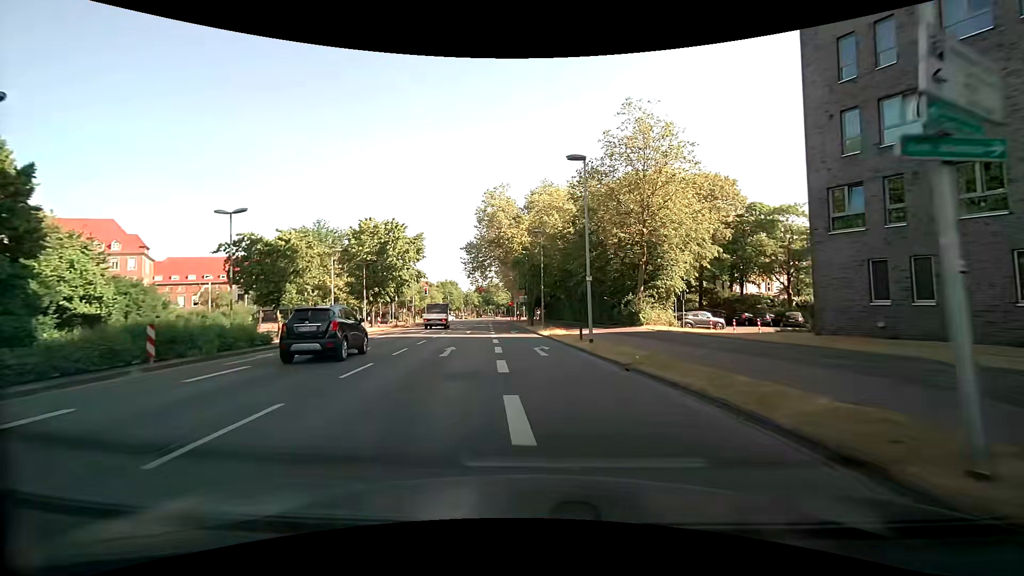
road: primary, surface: asphalt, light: Day
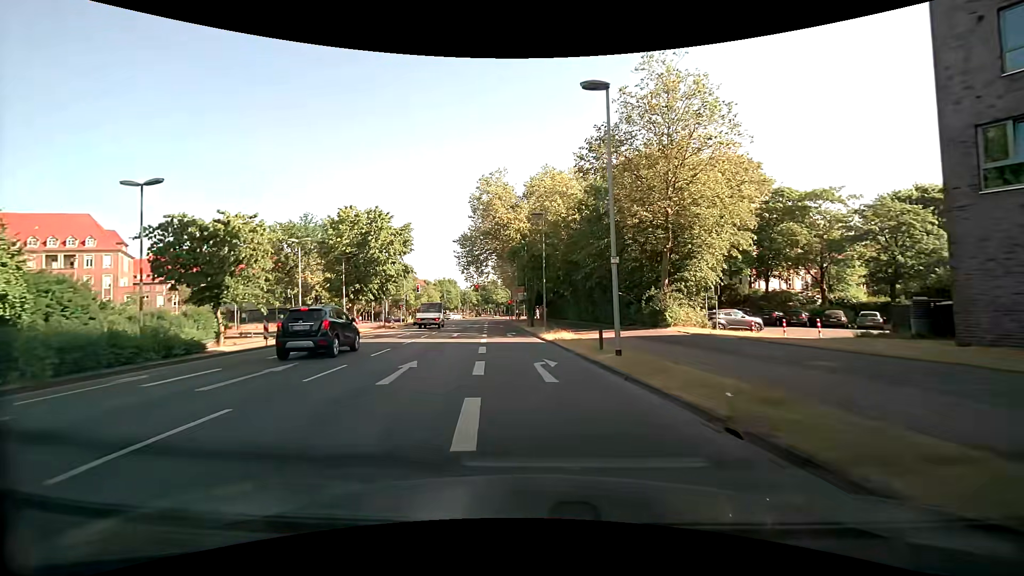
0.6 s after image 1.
(0.0, +6.4) m; 0°
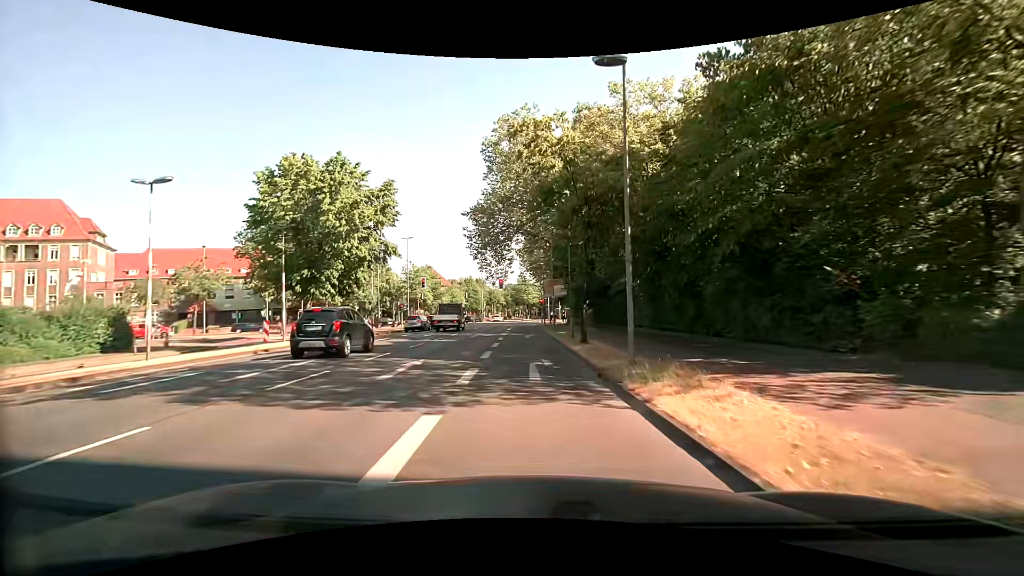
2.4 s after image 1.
(-0.6, +19.3) m; -3°
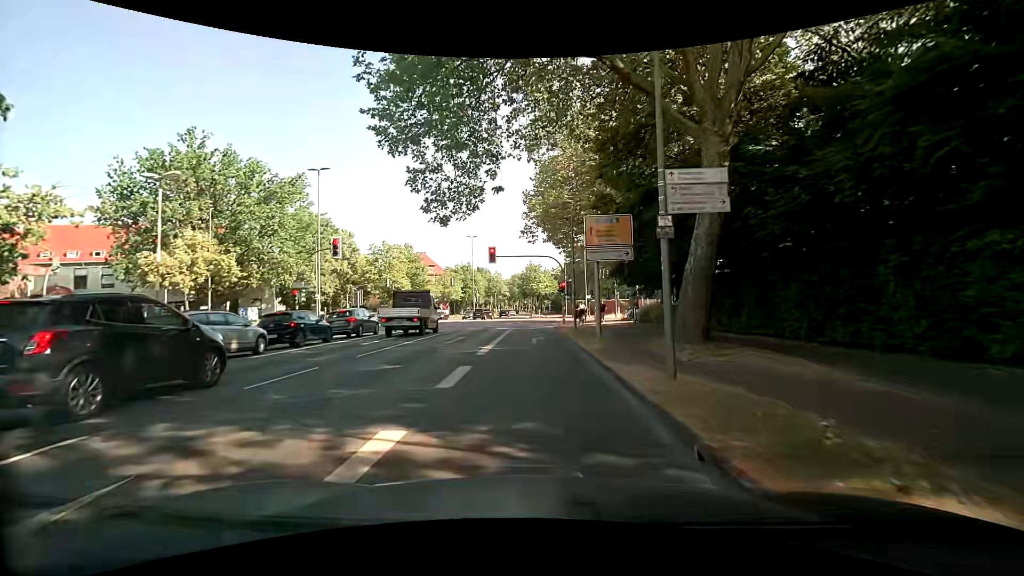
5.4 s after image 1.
(-0.6, +31.1) m; -1°
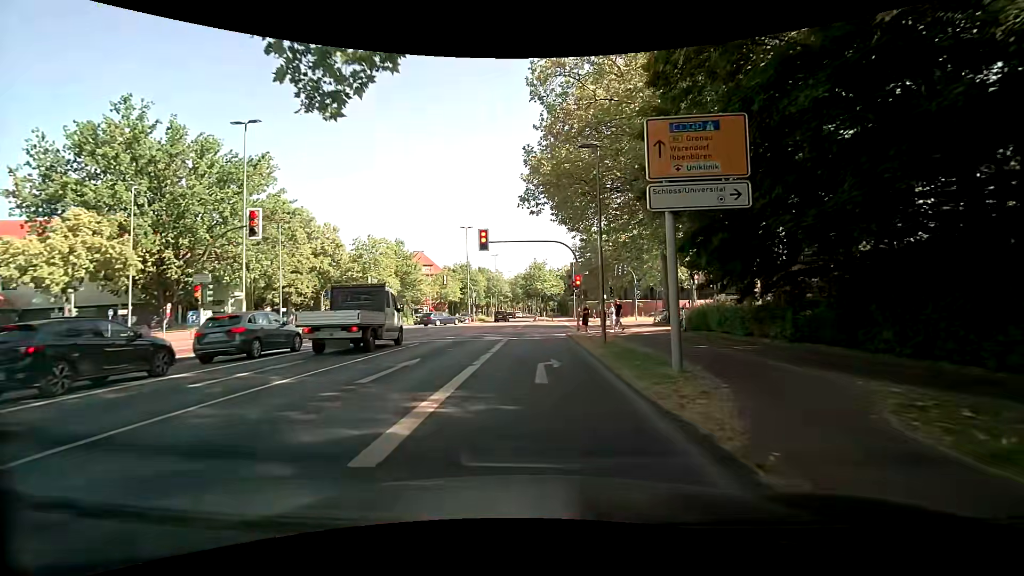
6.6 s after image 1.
(0.0, +10.0) m; 0°
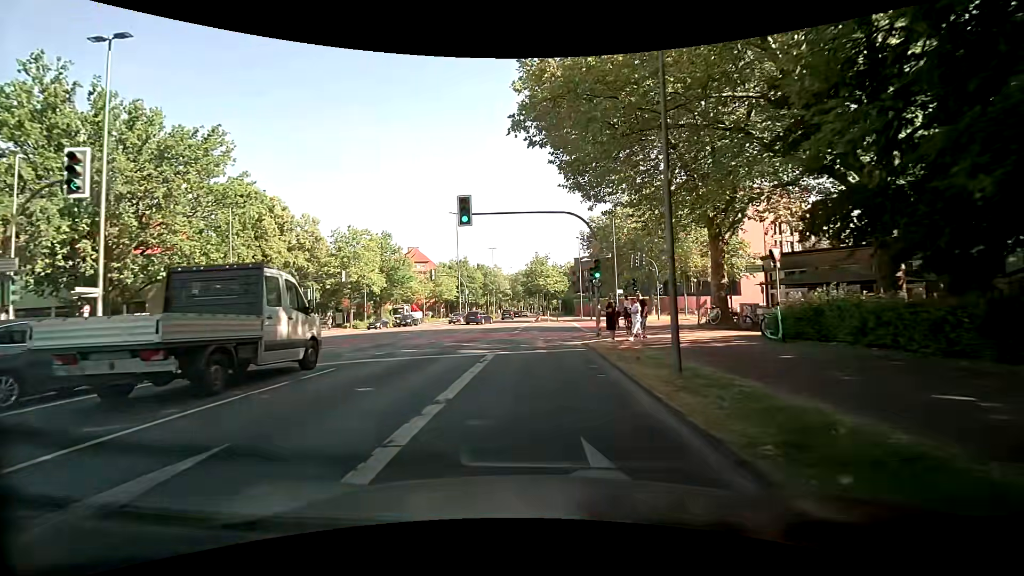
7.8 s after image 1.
(-0.1, +9.0) m; -2°
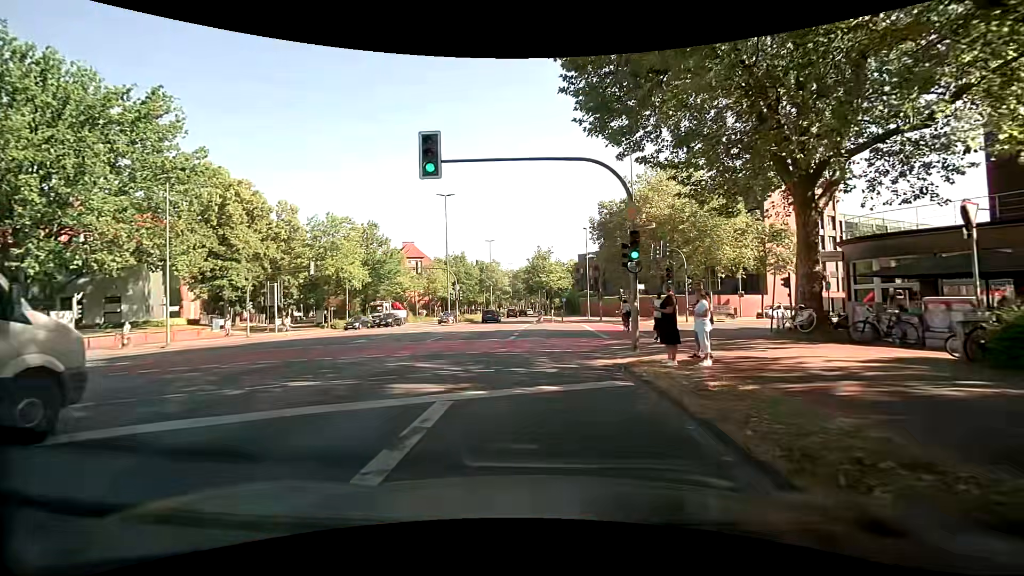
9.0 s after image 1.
(0.0, +7.9) m; 0°
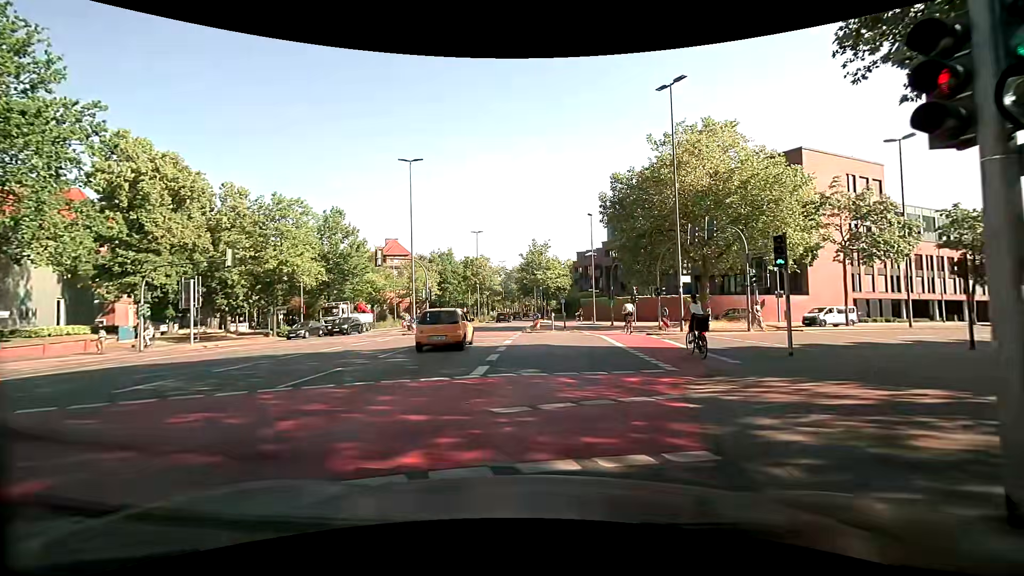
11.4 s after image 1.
(+0.2, +11.5) m; -1°
(+1, +10) (+5, +19) (+14, +23) (+23, +27) (+32, +31) (+41, +35) (+51, +39) (+60, +43) (+69, +47) (+78, +52) m
